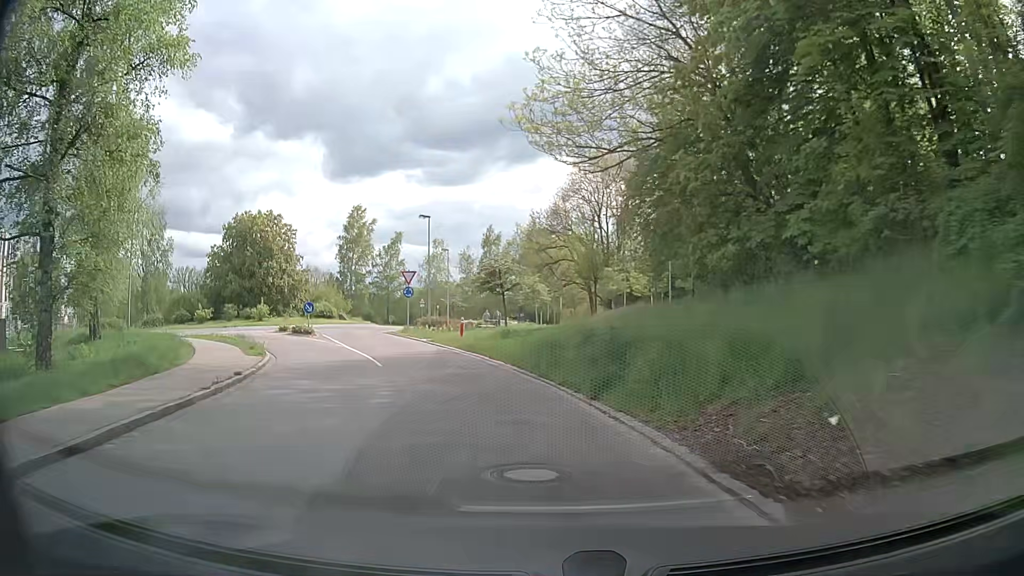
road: residential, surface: paved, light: Day
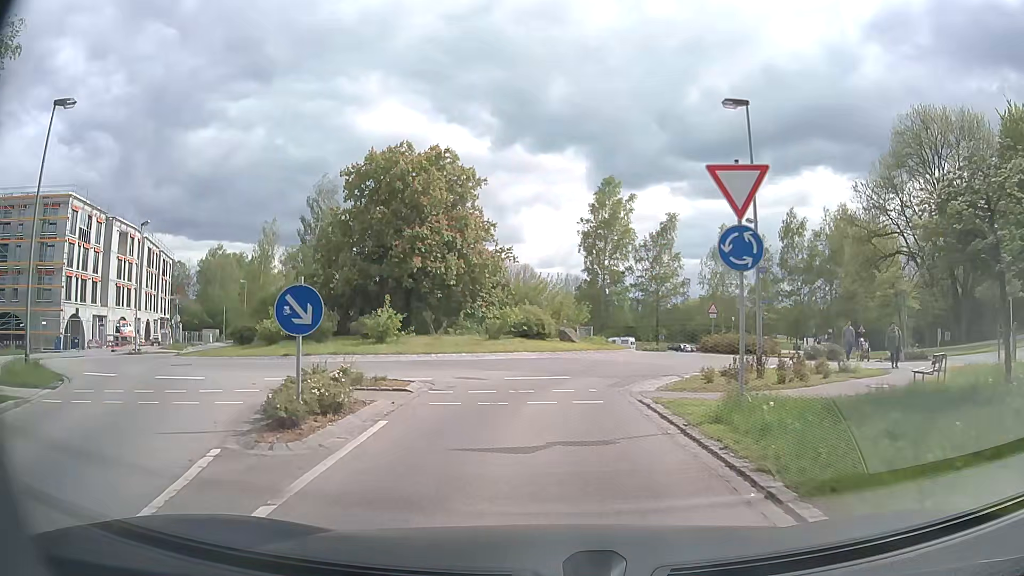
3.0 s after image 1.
(-5.5, +25.8) m; -24°
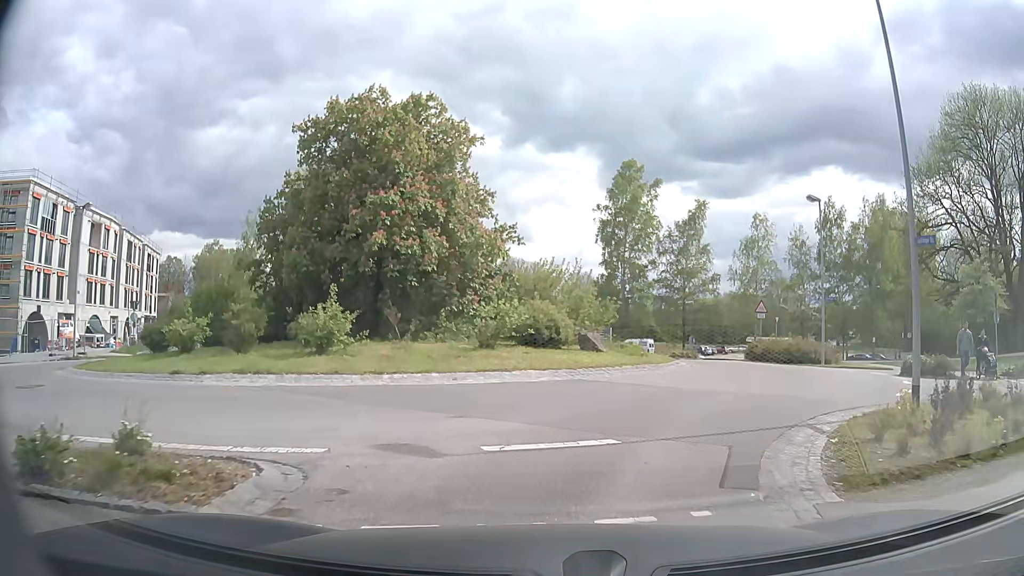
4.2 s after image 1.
(0.0, +7.6) m; 0°
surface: asphalt
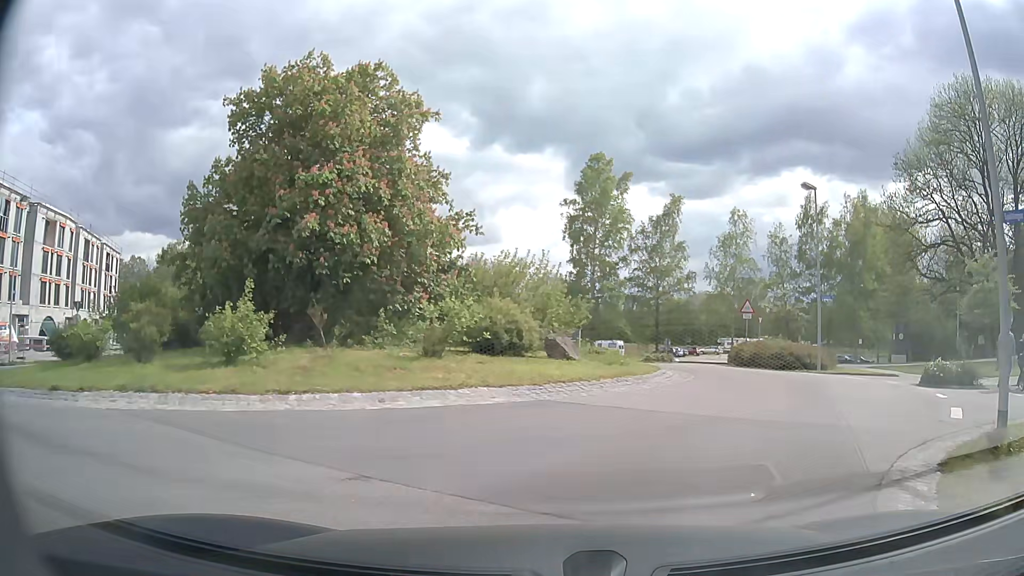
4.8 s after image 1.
(+0.1, +3.3) m; +4°
